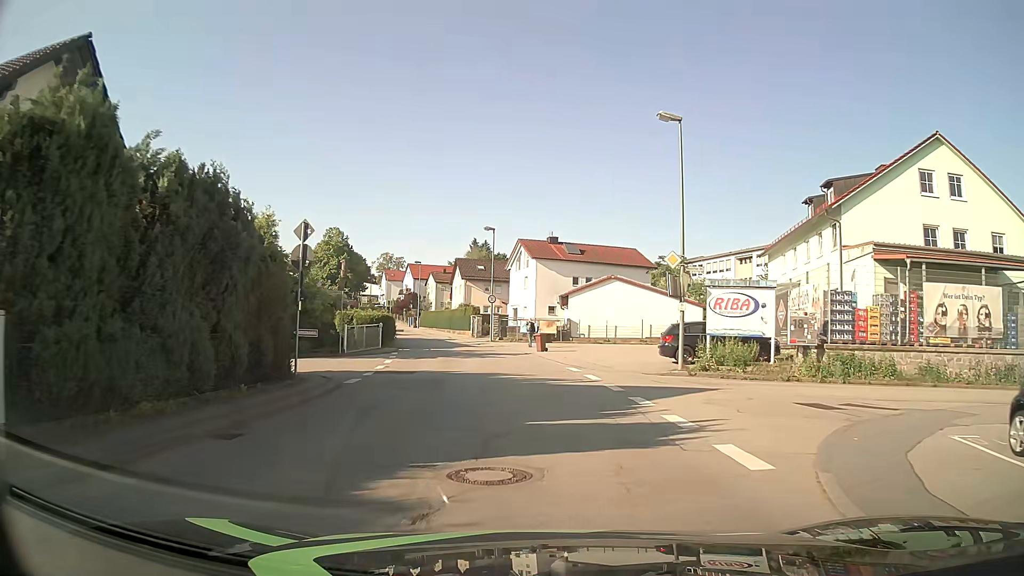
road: unclassified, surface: asphalt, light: Day
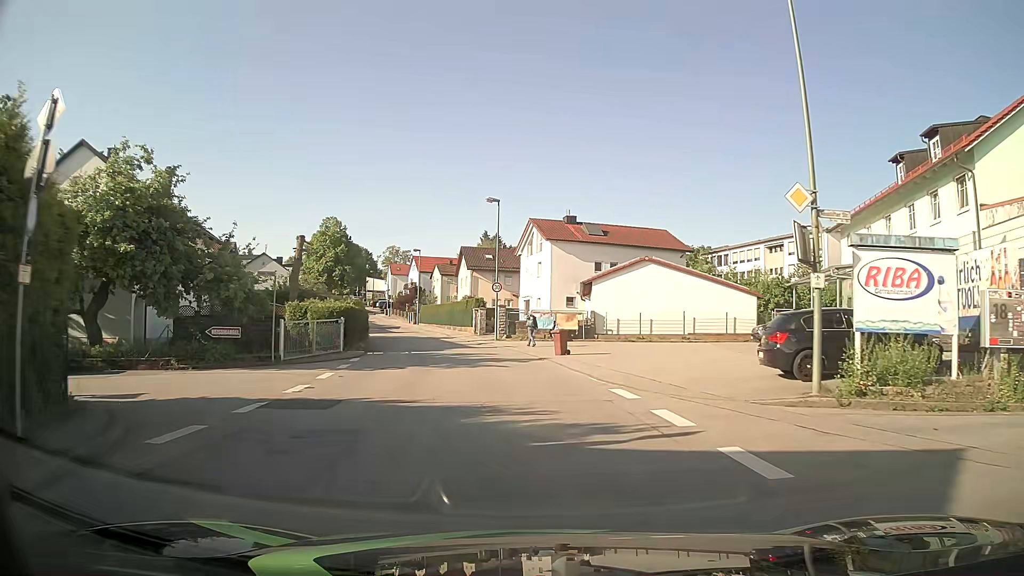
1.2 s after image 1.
(-0.1, +9.6) m; 0°
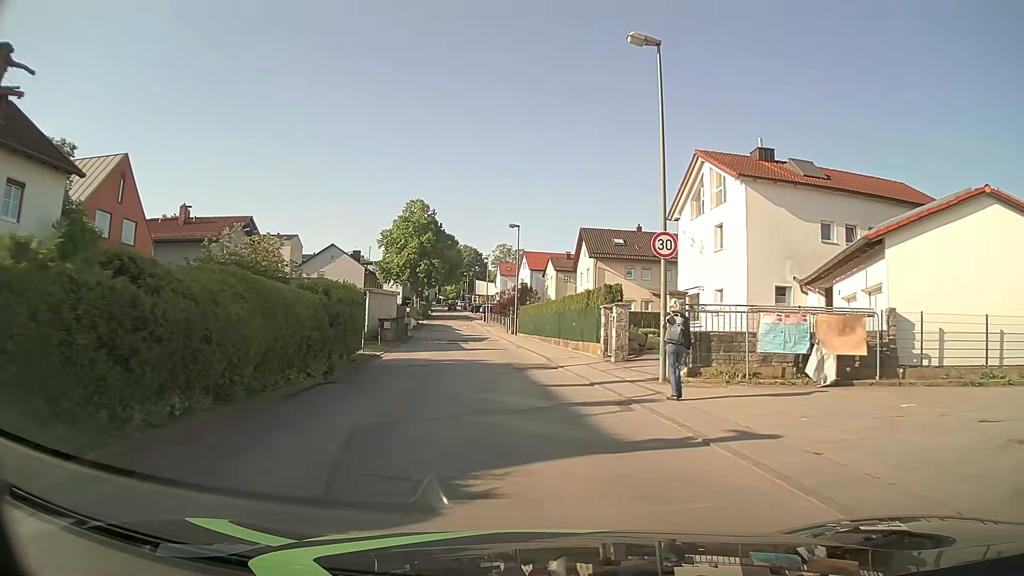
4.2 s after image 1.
(-2.2, +23.7) m; -11°
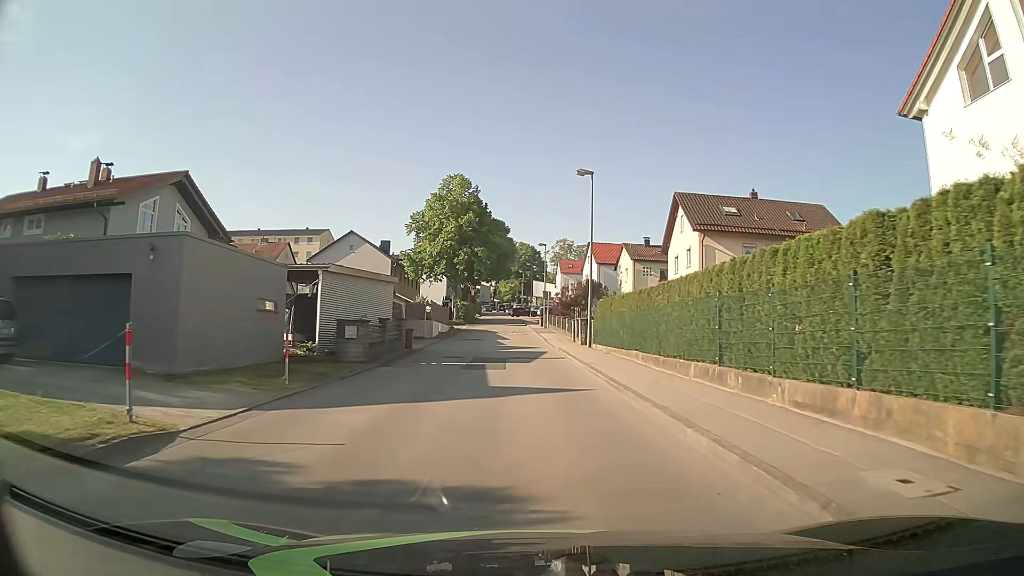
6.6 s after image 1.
(-1.1, +19.1) m; -5°
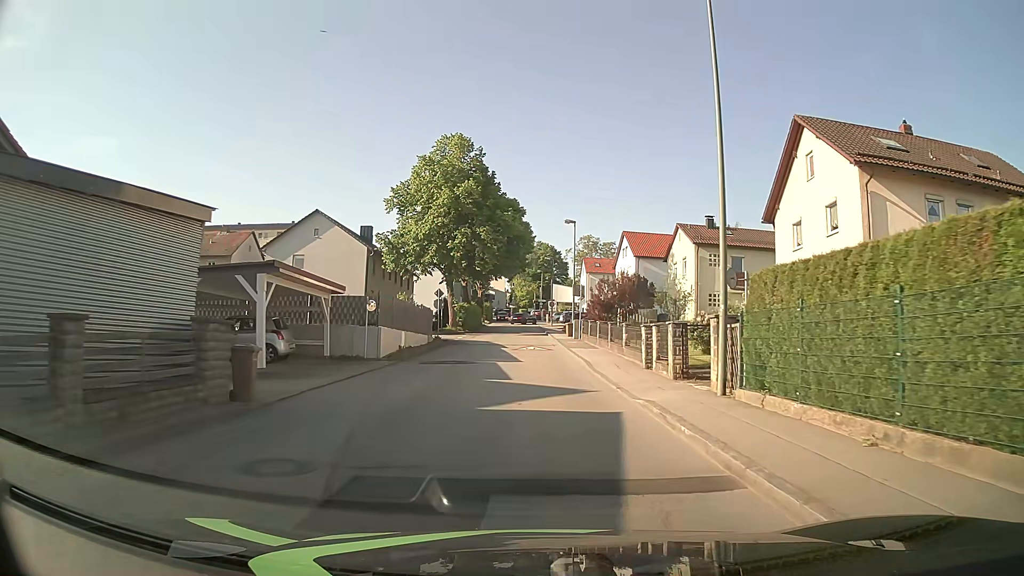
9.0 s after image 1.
(-0.4, +19.1) m; -1°
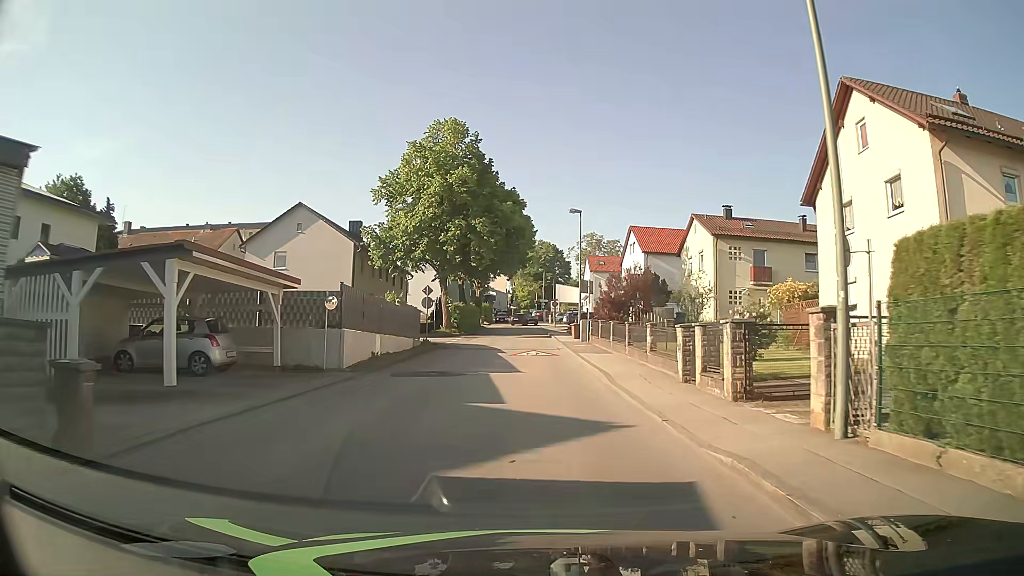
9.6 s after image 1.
(0.0, +4.7) m; -1°
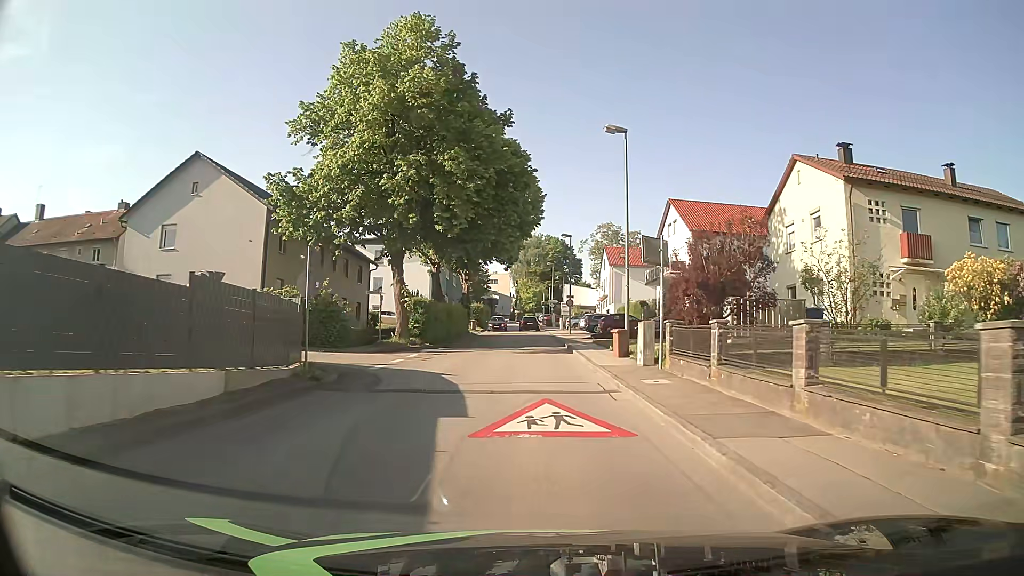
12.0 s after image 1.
(0.0, +18.9) m; 0°
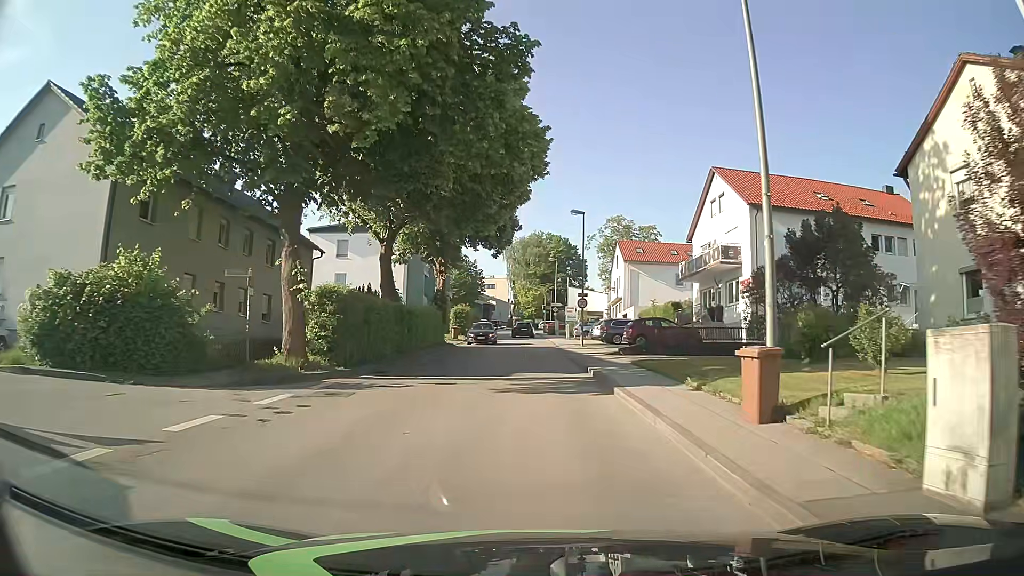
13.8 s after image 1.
(-0.1, +14.1) m; -1°
